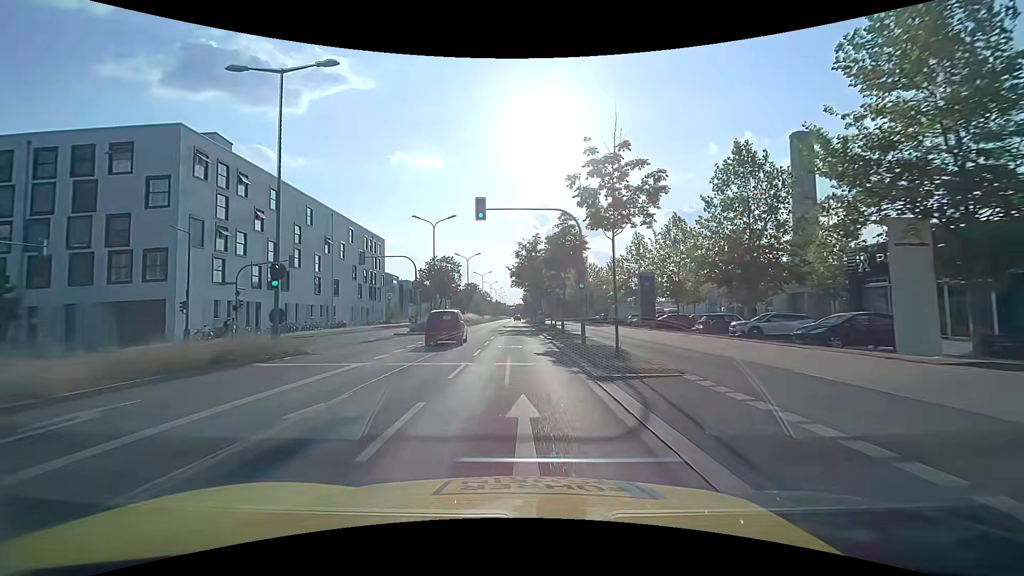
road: primary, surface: asphalt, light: Day
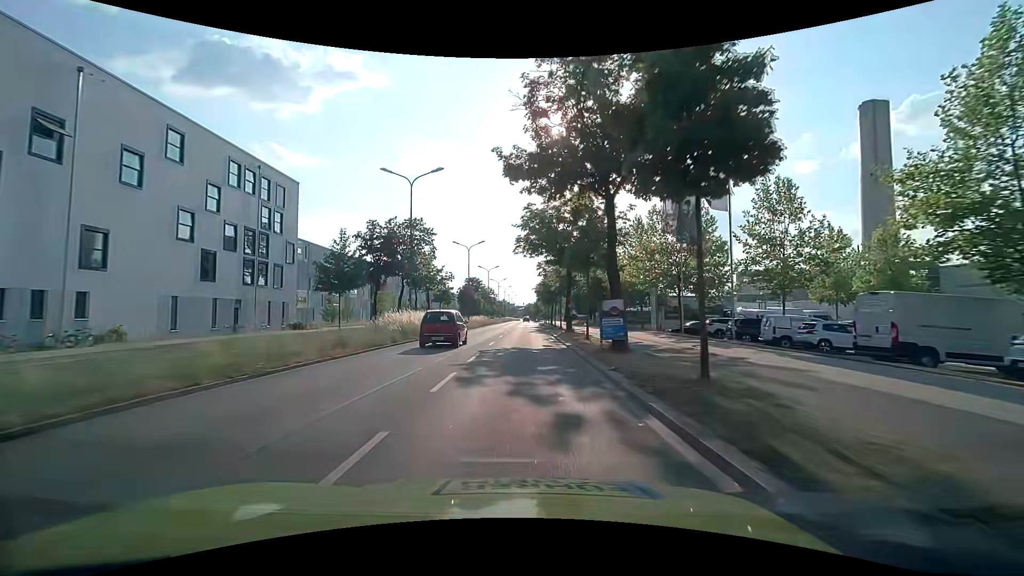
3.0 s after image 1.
(-0.7, +44.1) m; -1°
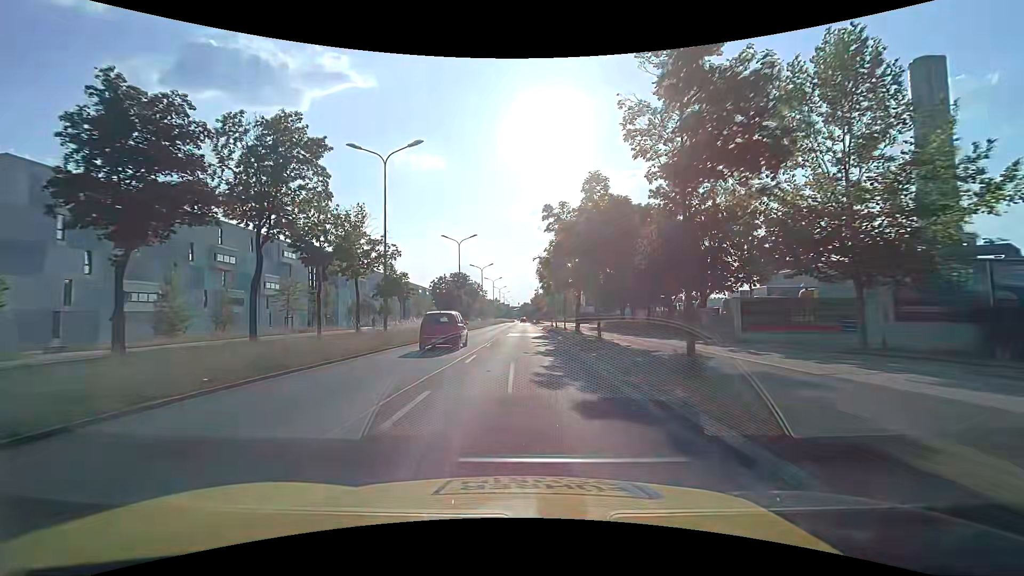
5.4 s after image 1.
(0.0, +35.7) m; 0°
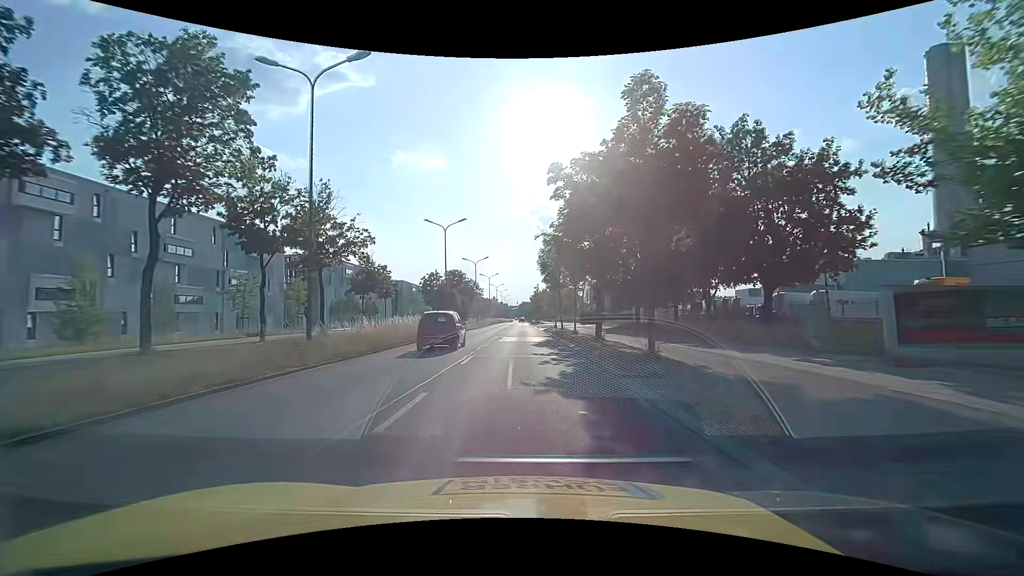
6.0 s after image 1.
(0.0, +9.0) m; 0°
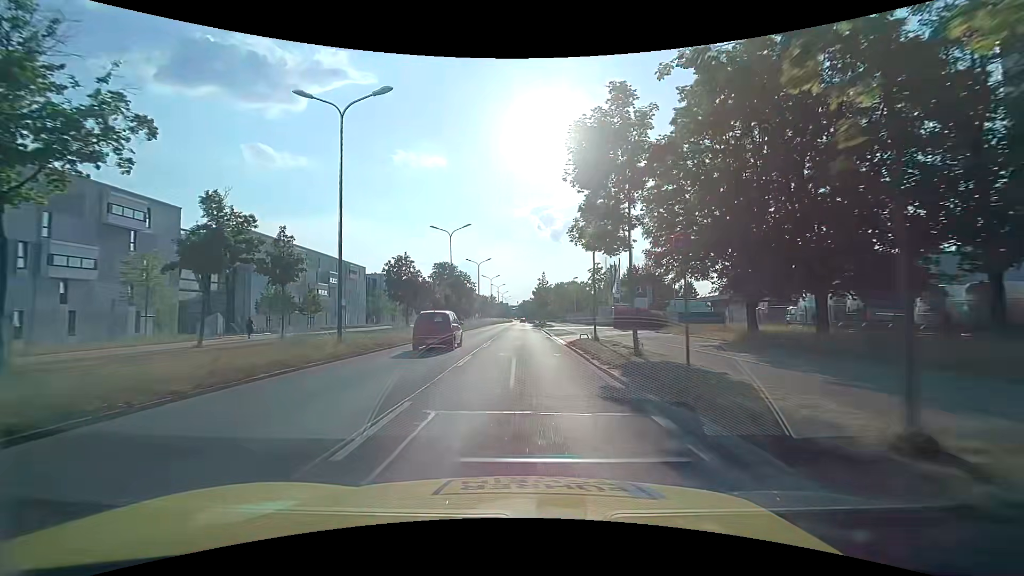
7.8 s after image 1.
(+0.1, +27.2) m; 0°
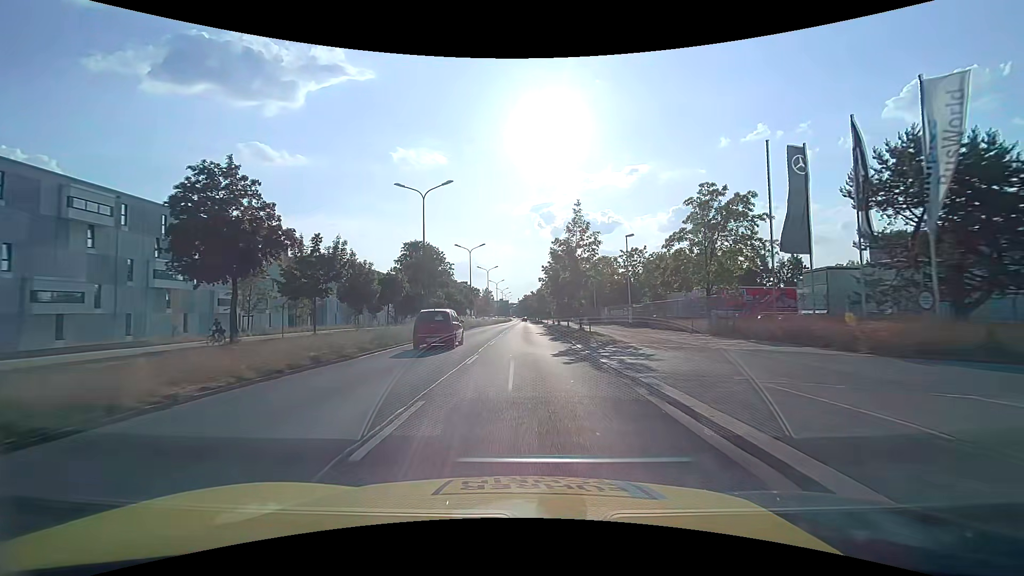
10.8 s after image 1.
(+0.1, +45.4) m; +1°
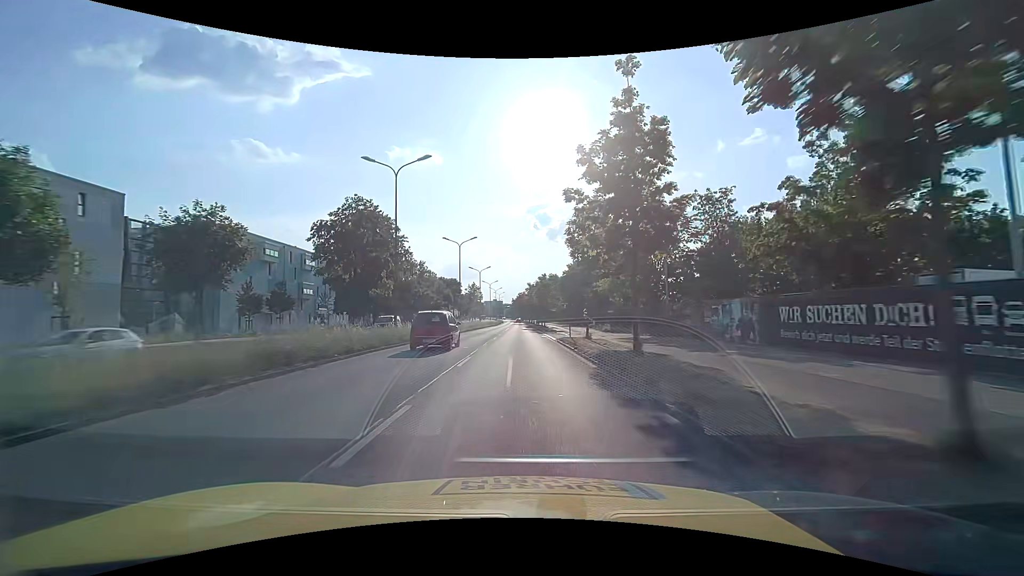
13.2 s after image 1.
(0.0, +36.2) m; 0°
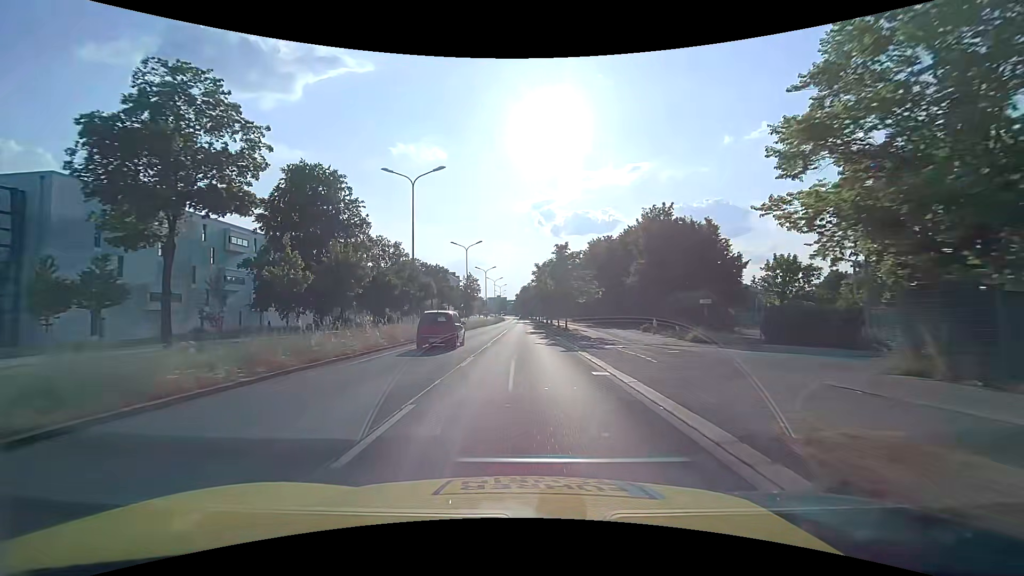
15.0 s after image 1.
(-0.2, +27.1) m; -1°
(0, +10) (0, +20) (0, +30) (0, +40) (0, +50) (0, +60) (0, +70) (0, +80) (0, +90) (0, +100) m
